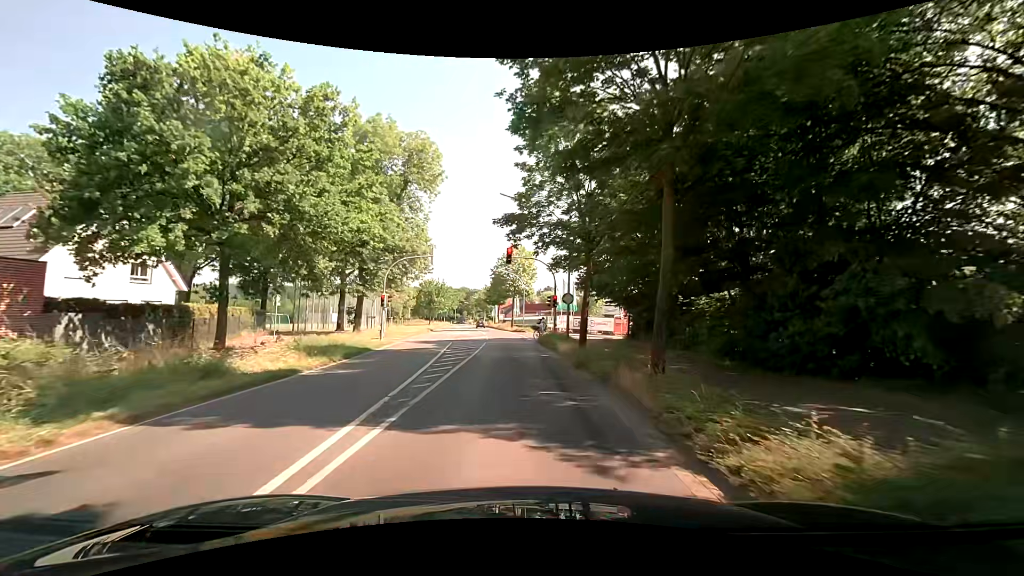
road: secondary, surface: asphalt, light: Day
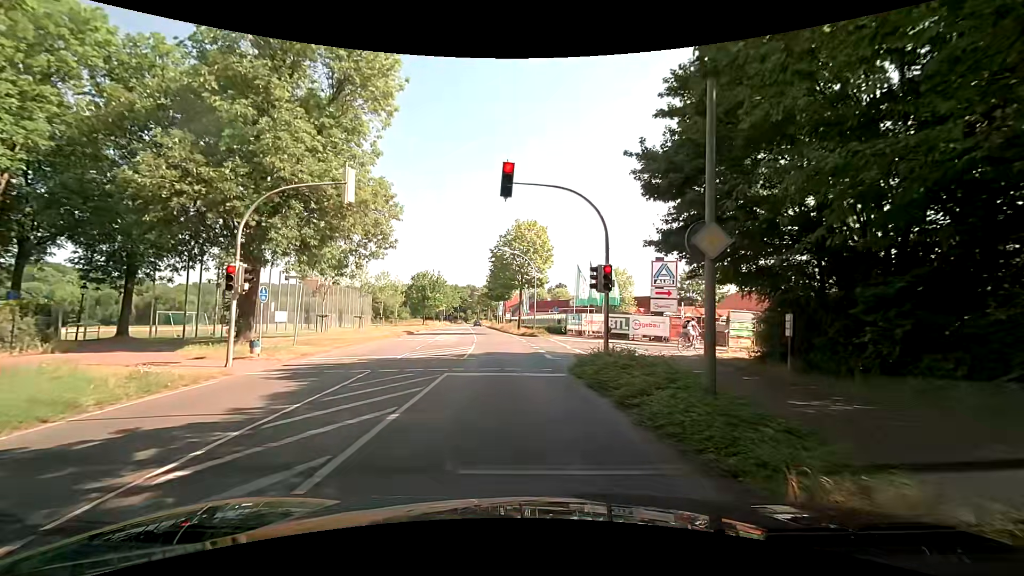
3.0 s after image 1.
(-0.4, +18.3) m; -1°
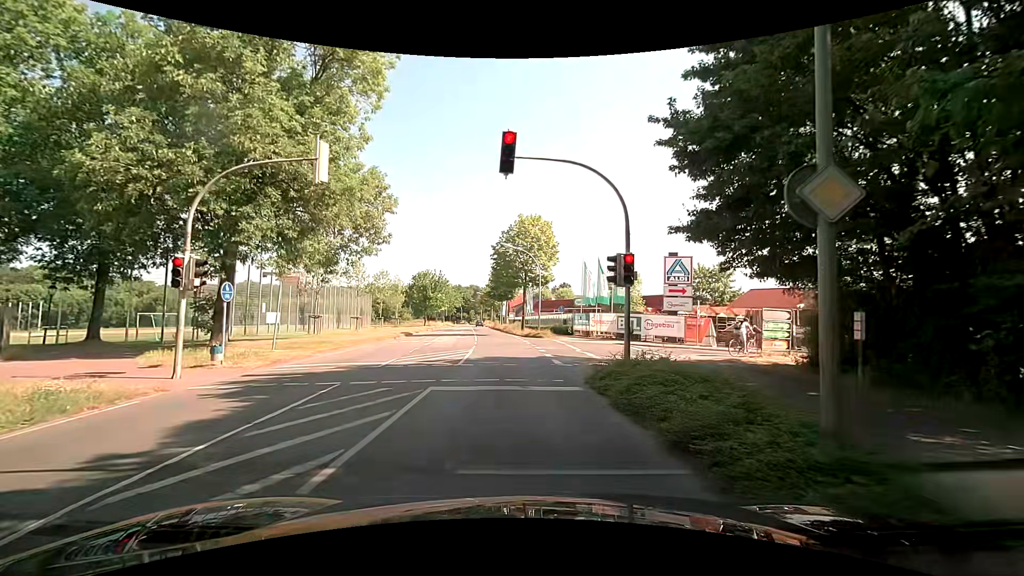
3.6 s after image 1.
(-0.1, +2.5) m; -1°
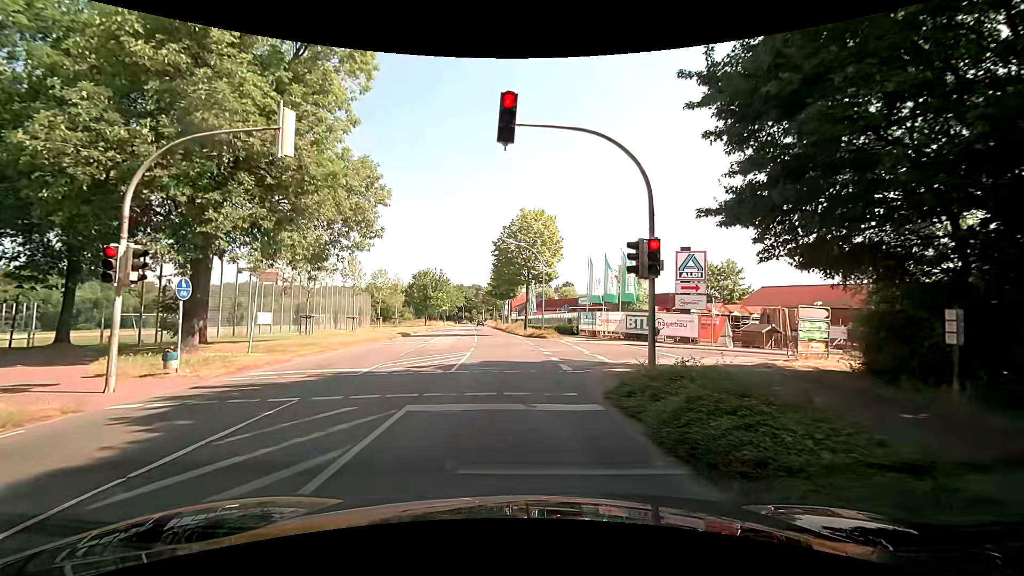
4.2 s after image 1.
(0.0, +2.2) m; -1°
